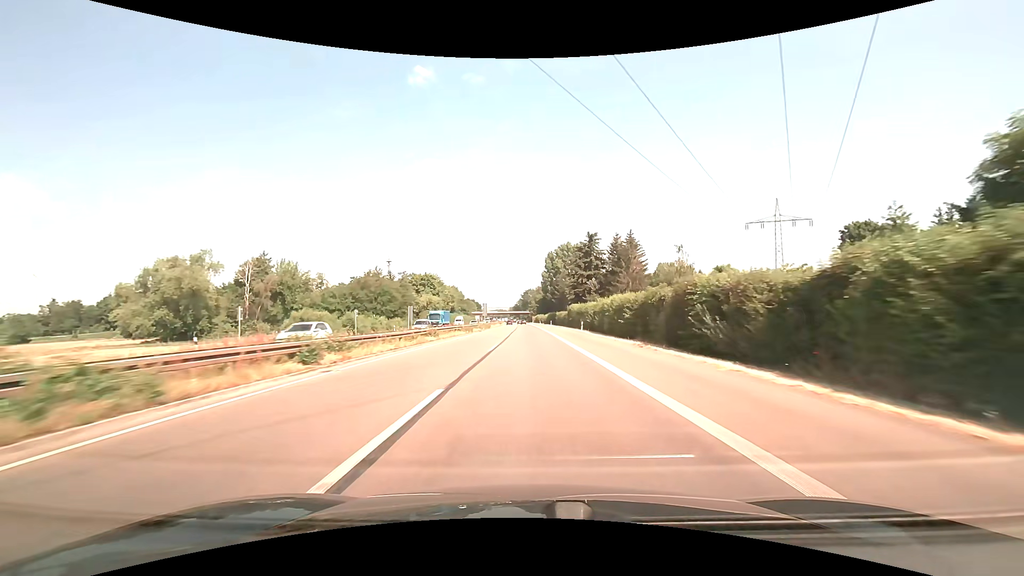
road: trunk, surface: asphalt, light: Day
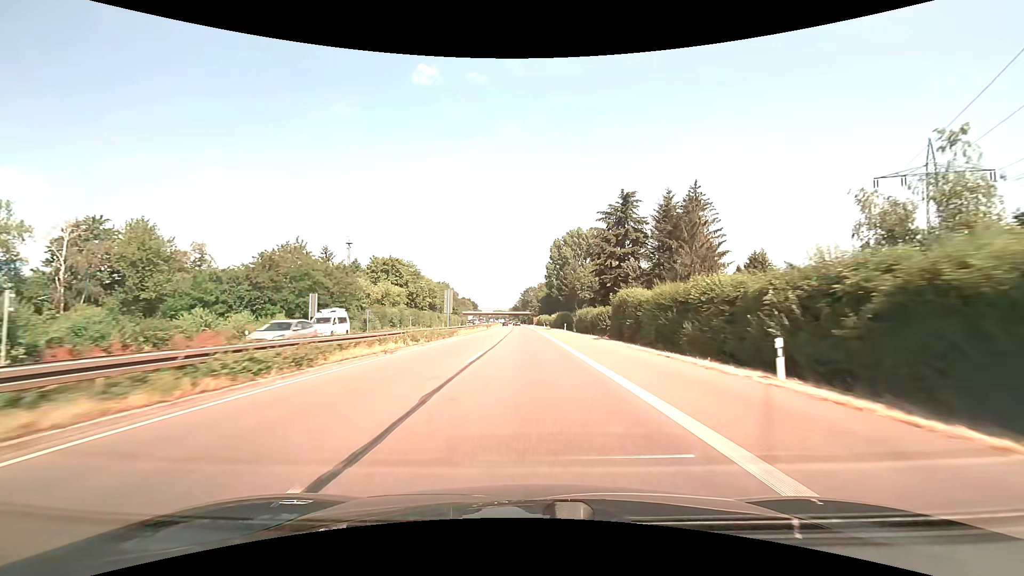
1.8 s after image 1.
(+0.1, +42.5) m; 0°
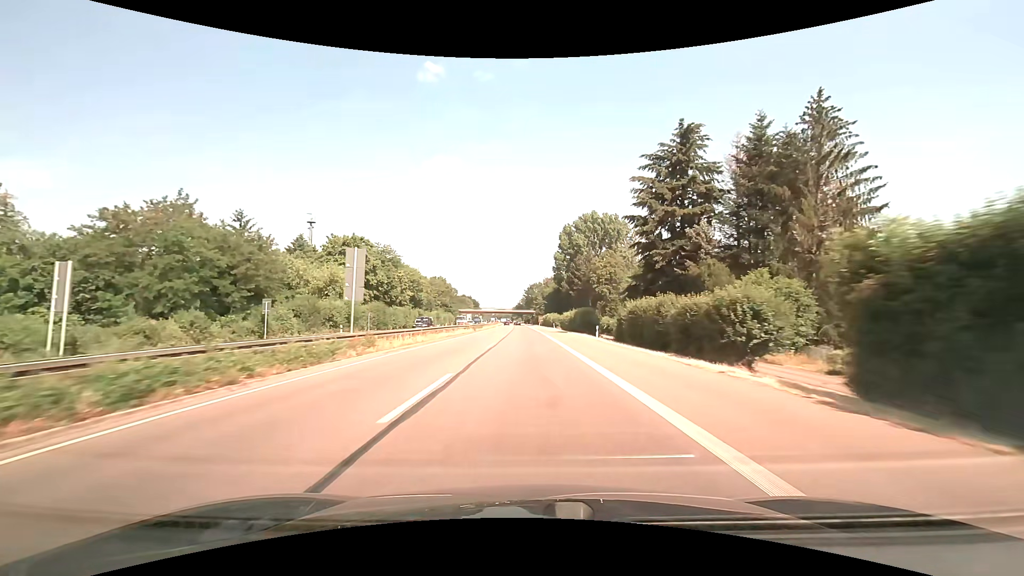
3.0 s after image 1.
(-0.1, +28.4) m; 0°
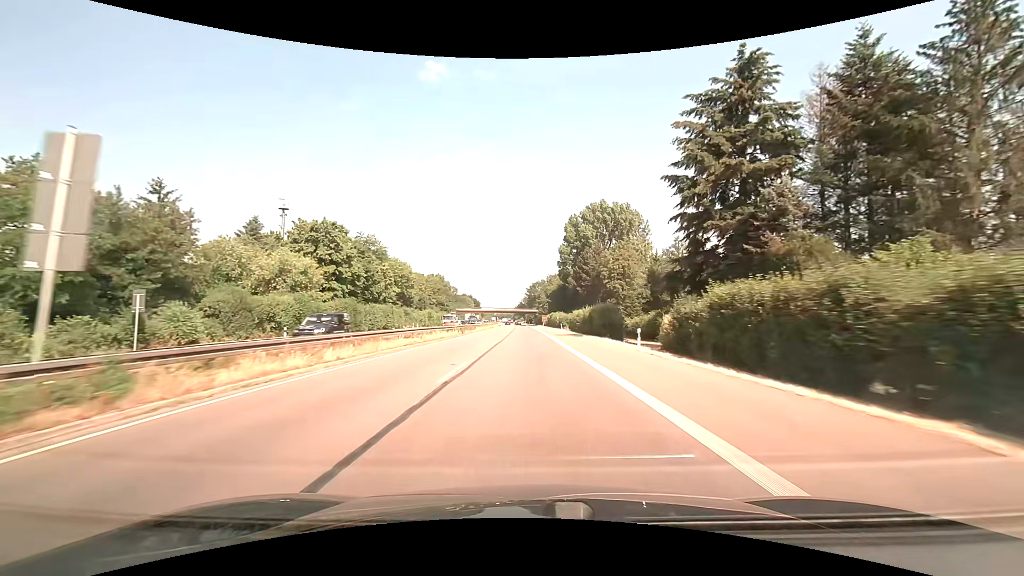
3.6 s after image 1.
(0.0, +14.3) m; 0°
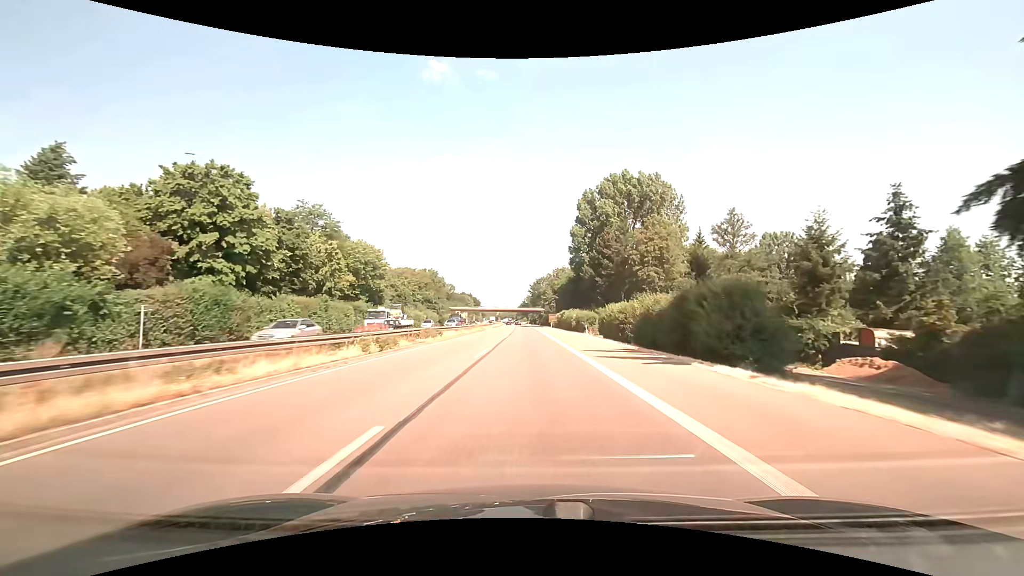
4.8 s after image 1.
(-0.1, +28.8) m; -1°
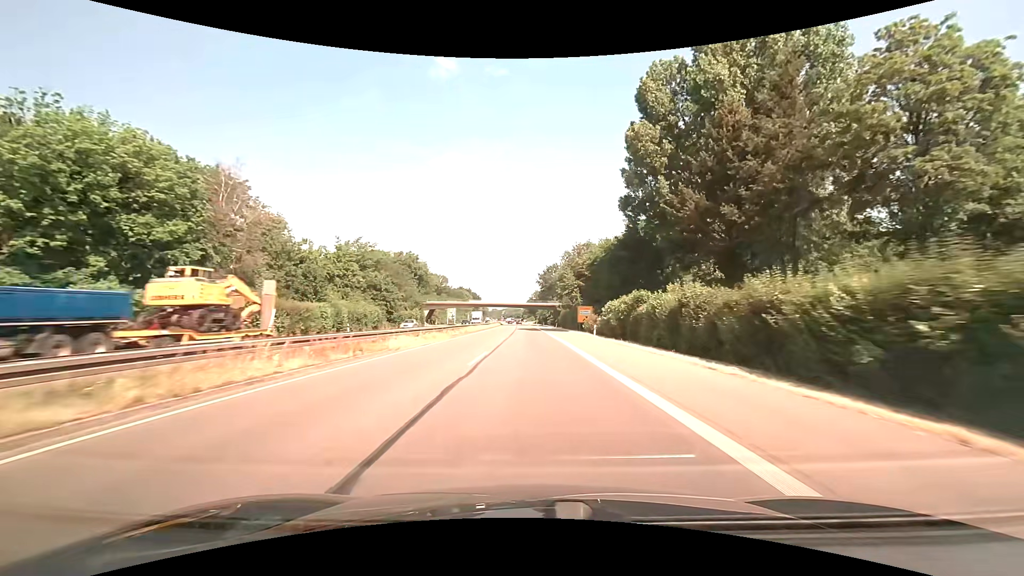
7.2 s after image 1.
(-0.3, +58.7) m; -1°
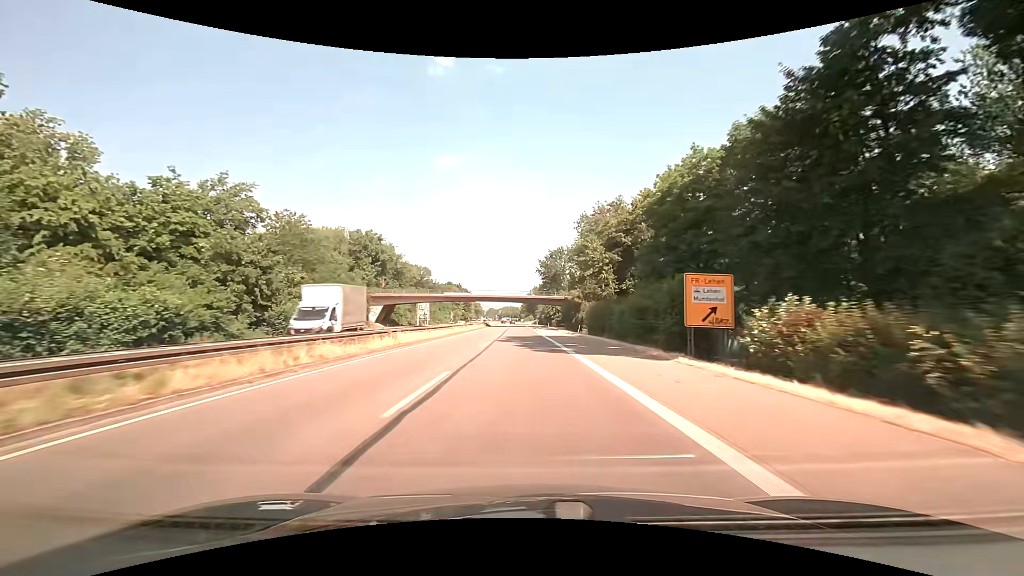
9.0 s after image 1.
(0.0, +44.9) m; 0°
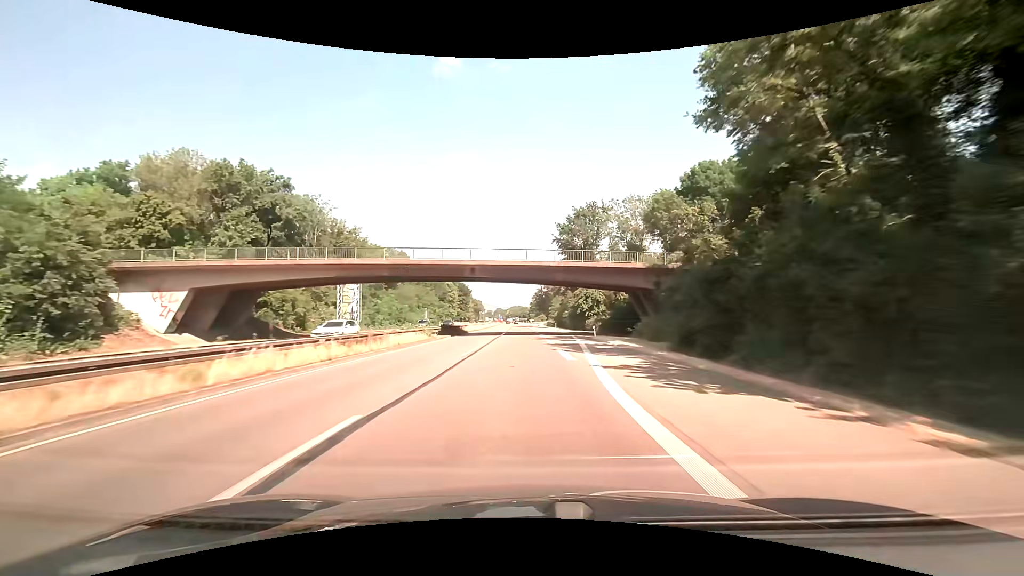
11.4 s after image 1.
(-0.5, +60.9) m; -1°
(0, +10) (0, +20) (0, +30) (0, +40) (0, +50) (0, +60) (-1, +70) (-1, +80) (-1, +90) (-1, +100) m
